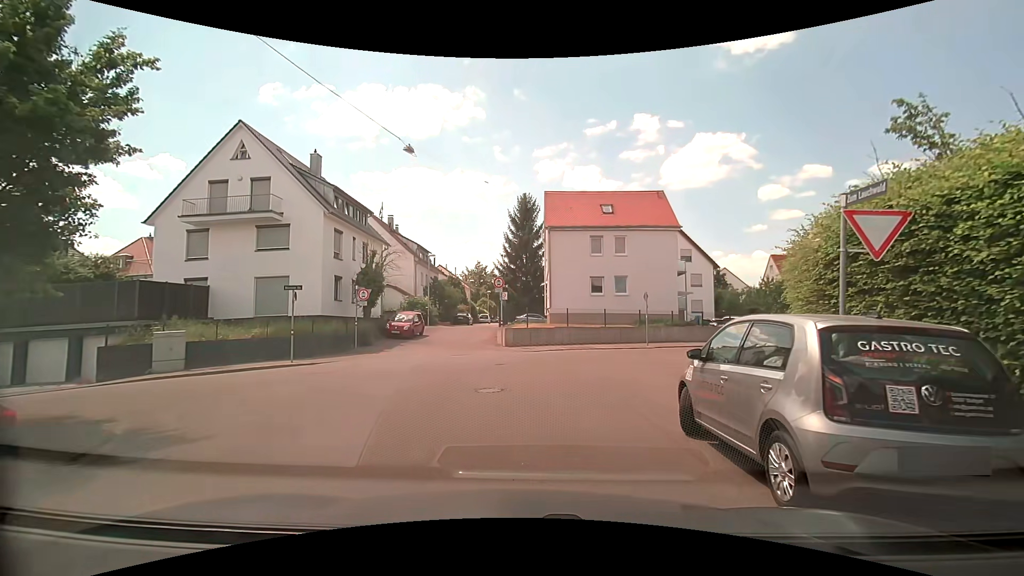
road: residential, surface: asphalt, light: Day
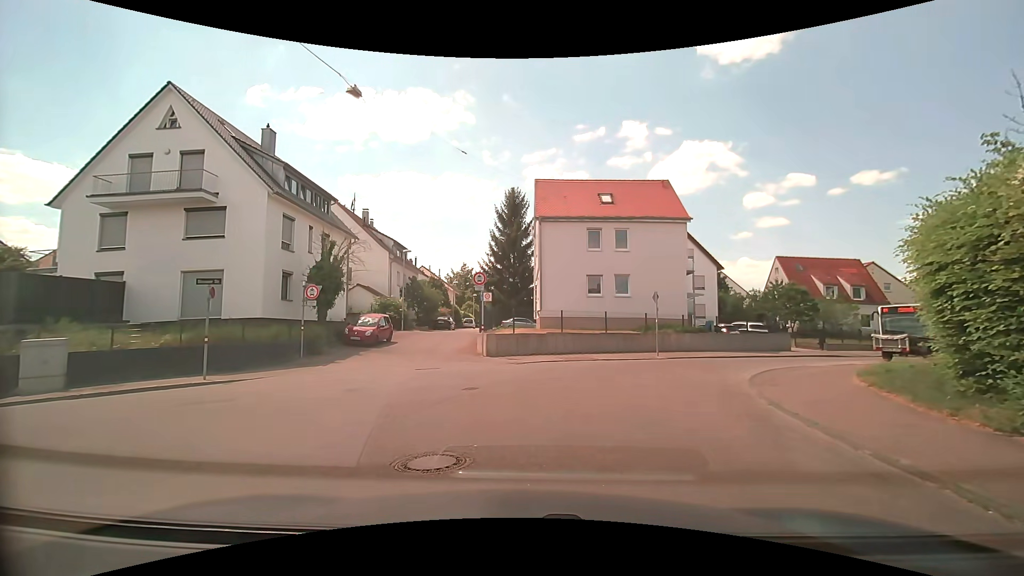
(0.0, +4.7) m; +1°
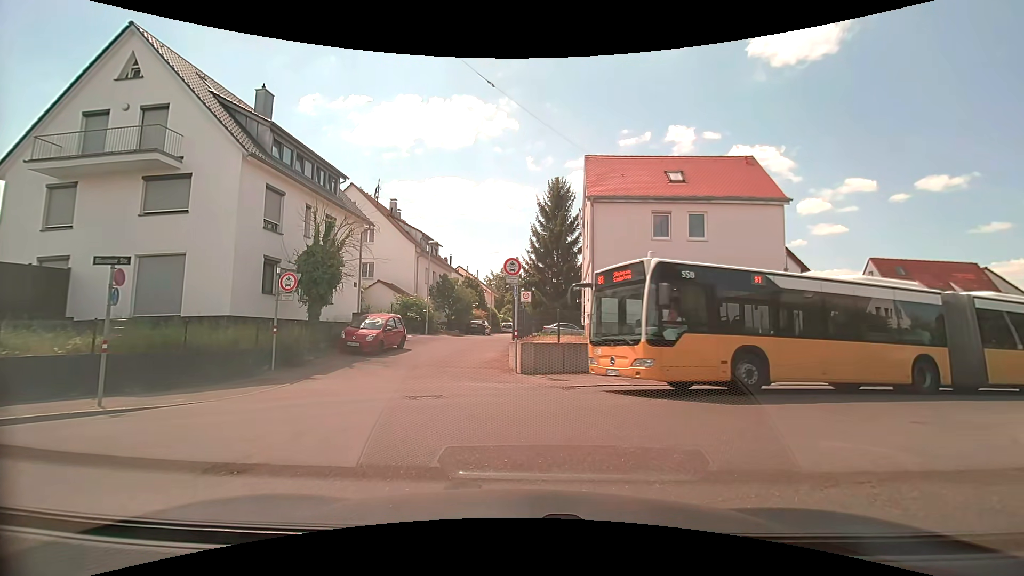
(0.0, +5.9) m; -2°
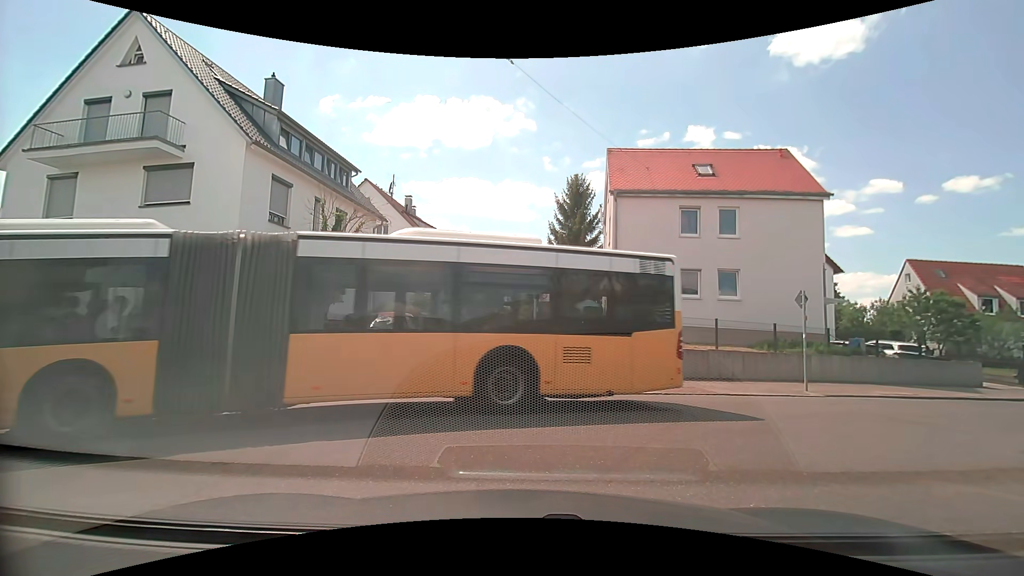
(0.0, +1.2) m; 0°
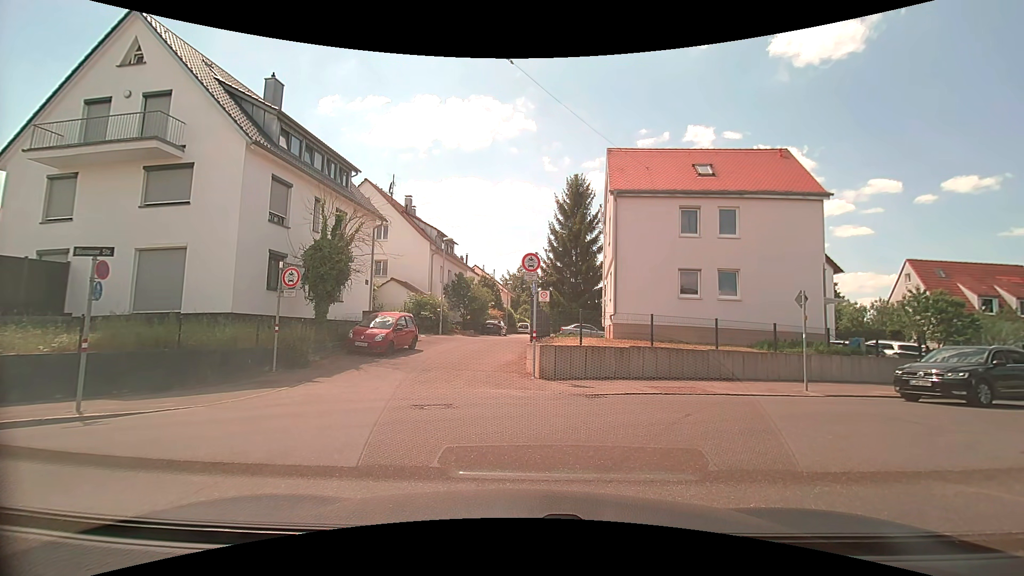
(0.0, 0.0) m; 0°
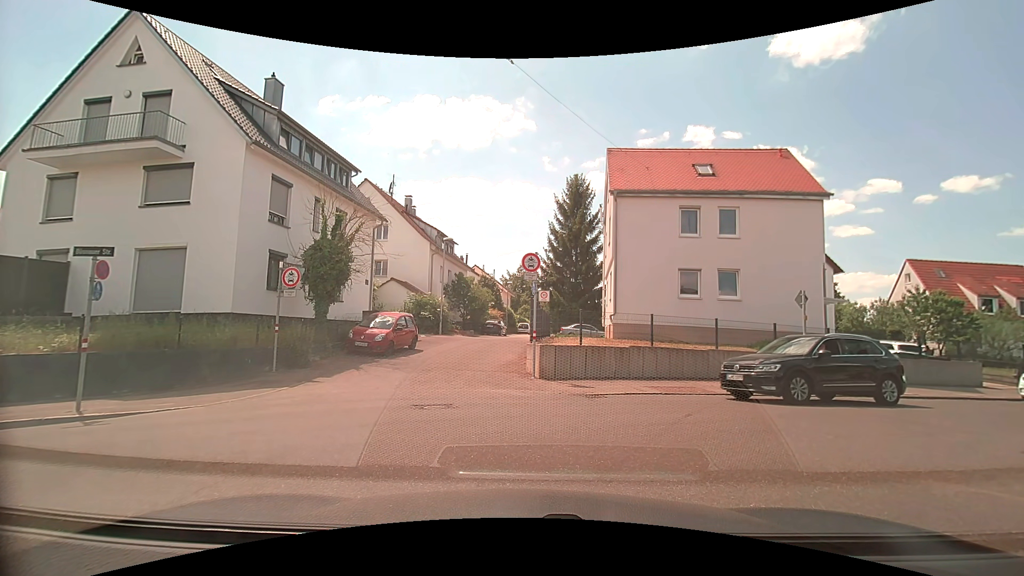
(0.0, 0.0) m; 0°
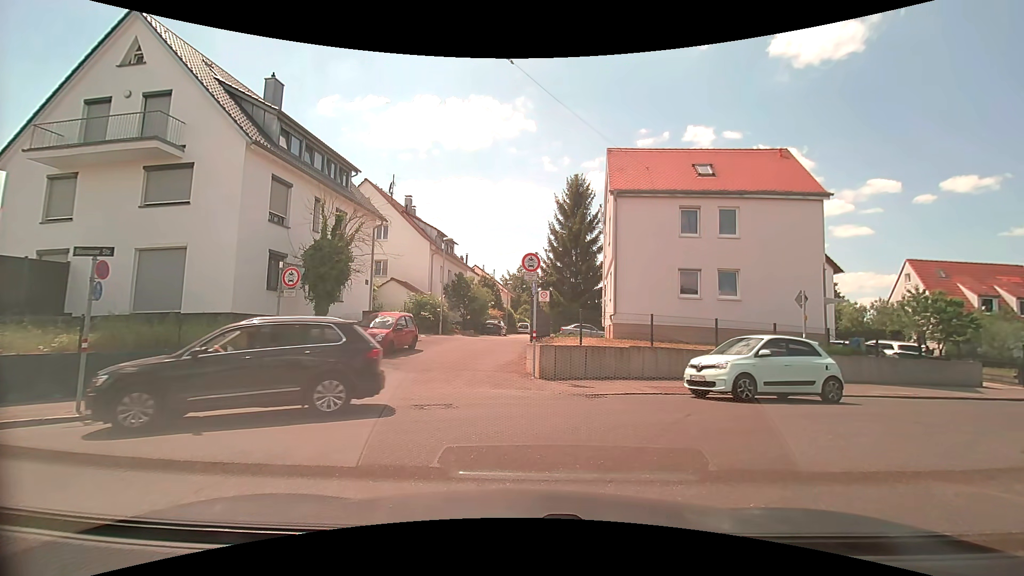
(0.0, 0.0) m; 0°
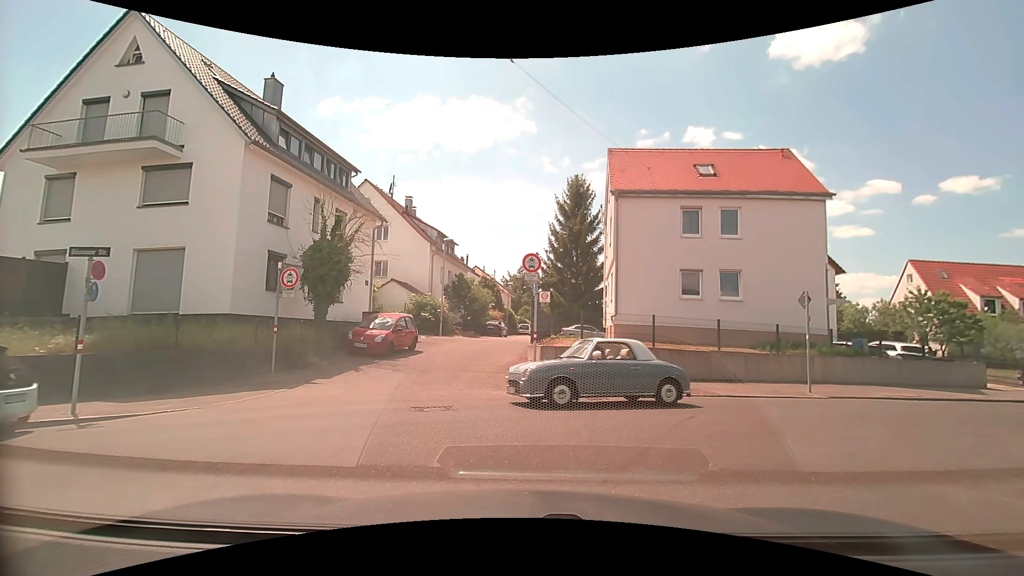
(0.0, +0.1) m; 0°
